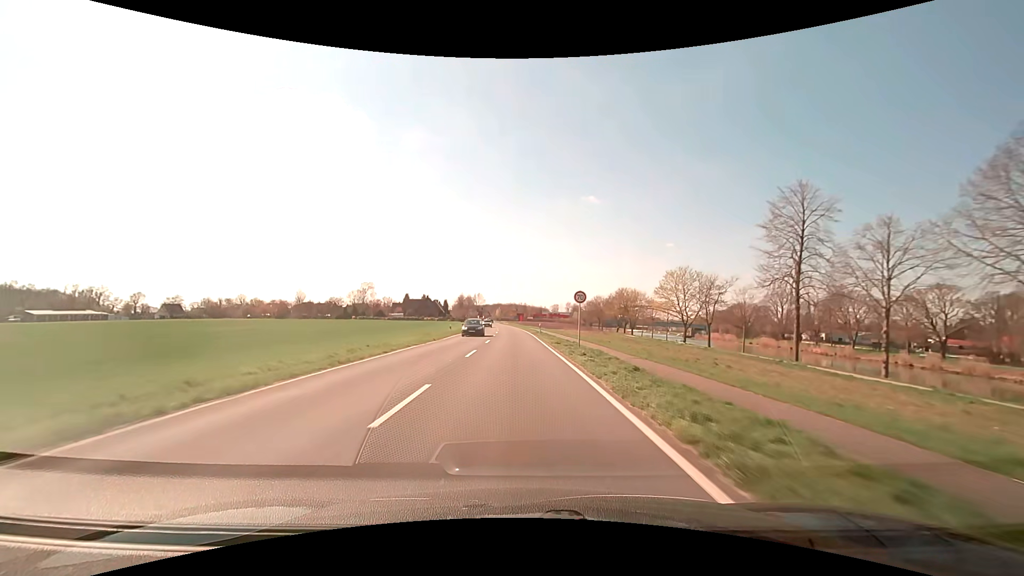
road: secondary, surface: asphalt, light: Day
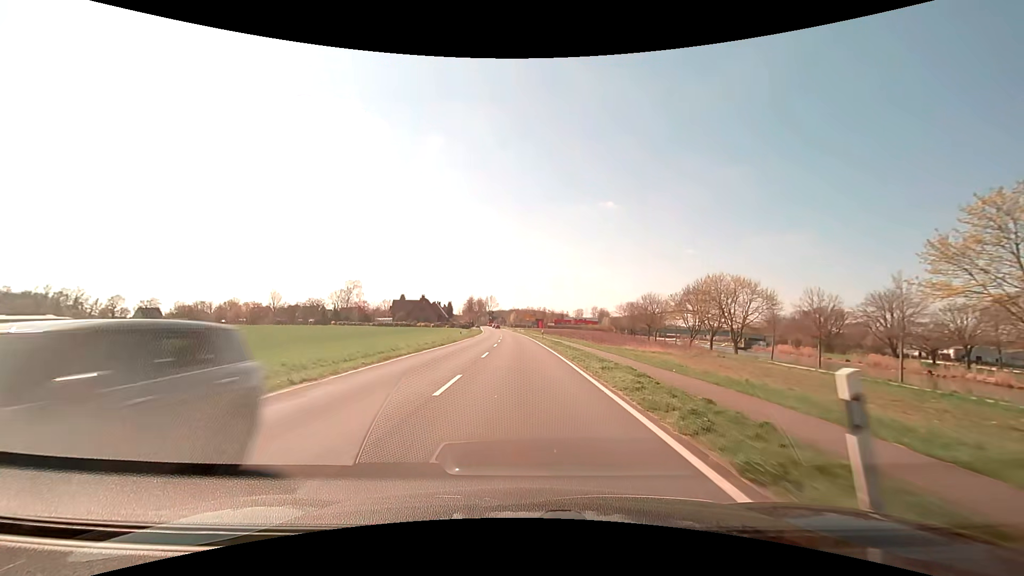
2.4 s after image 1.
(-0.8, +43.9) m; -2°
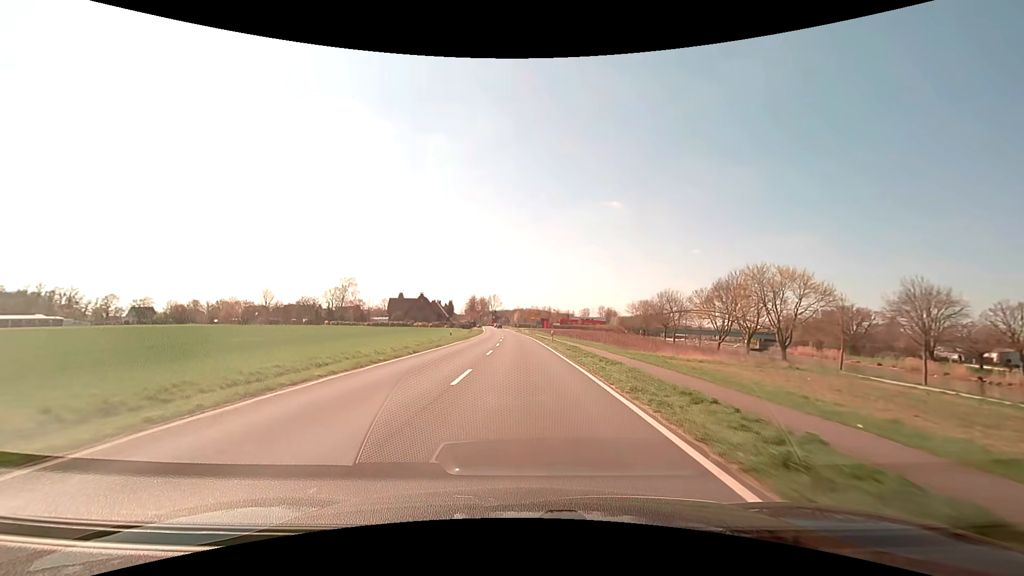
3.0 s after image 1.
(-0.1, +10.3) m; 0°
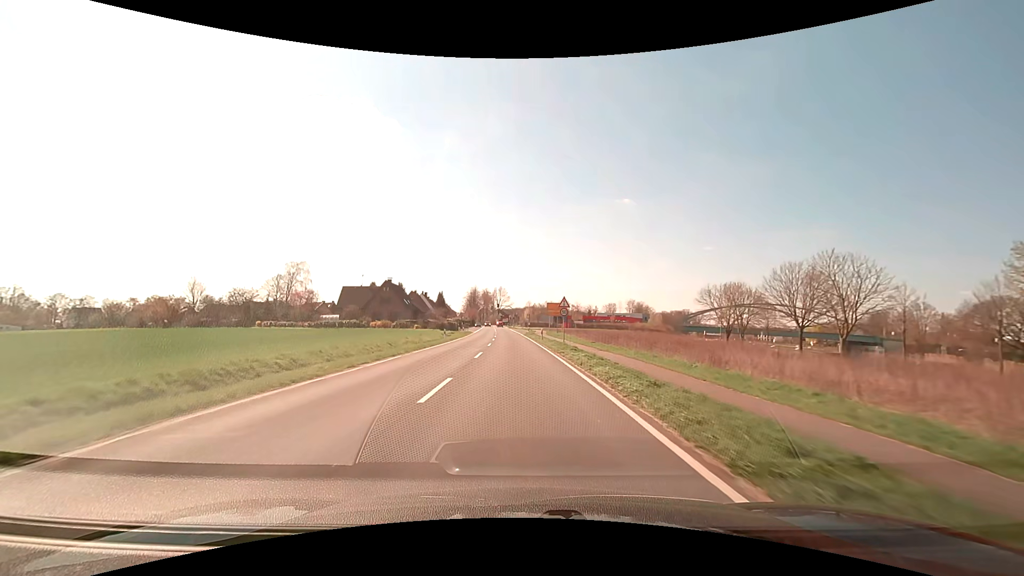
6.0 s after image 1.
(-0.4, +50.4) m; -1°
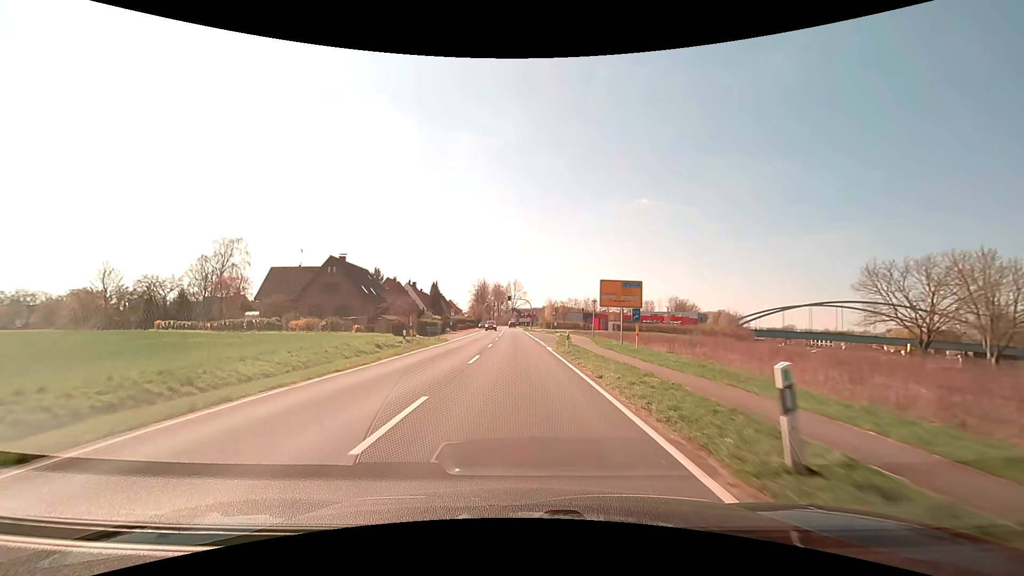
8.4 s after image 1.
(-0.7, +39.3) m; -2°
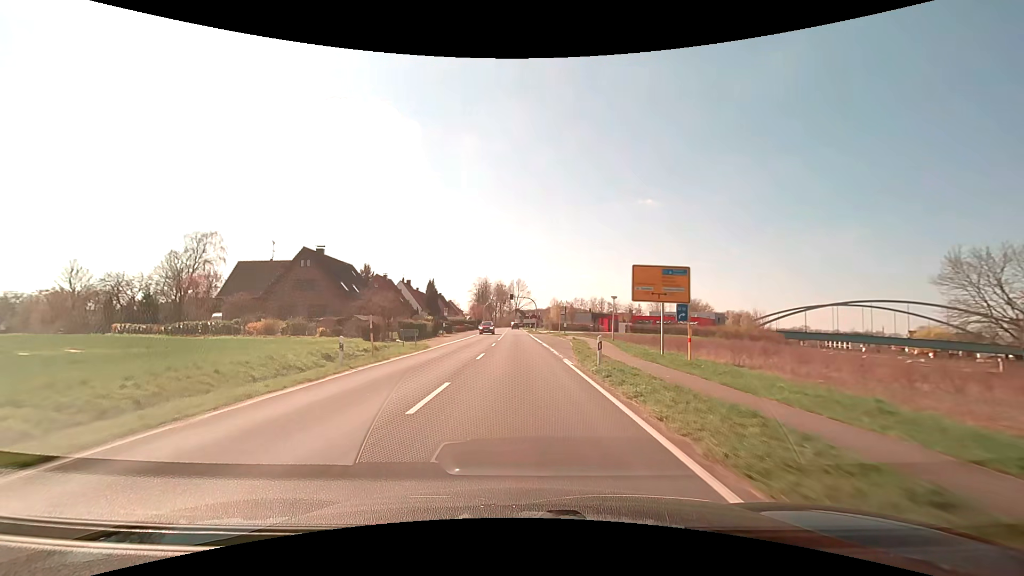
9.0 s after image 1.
(0.0, +9.6) m; -1°
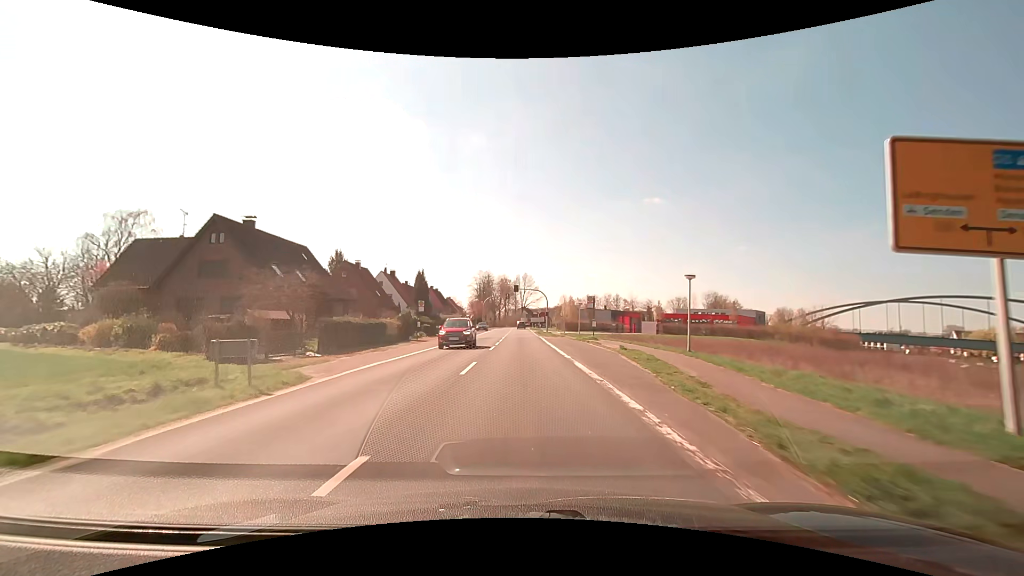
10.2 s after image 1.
(-0.1, +18.4) m; -1°
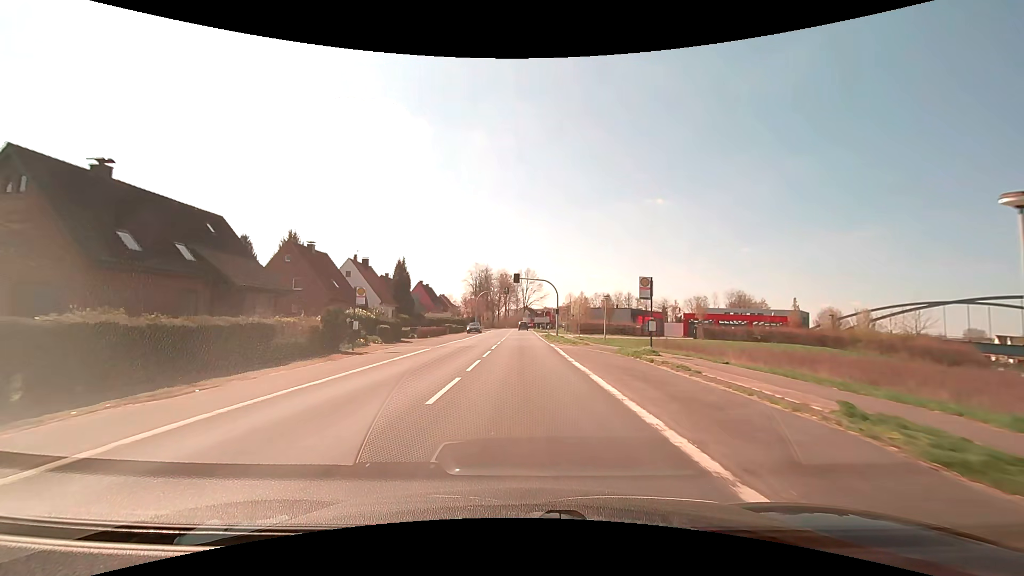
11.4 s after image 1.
(-0.1, +16.6) m; 0°
(0, +10) (0, +20) (0, +30) (0, +40) (0, +50) (0, +60) (0, +70) (0, +80) (0, +90) (0, +100) m
